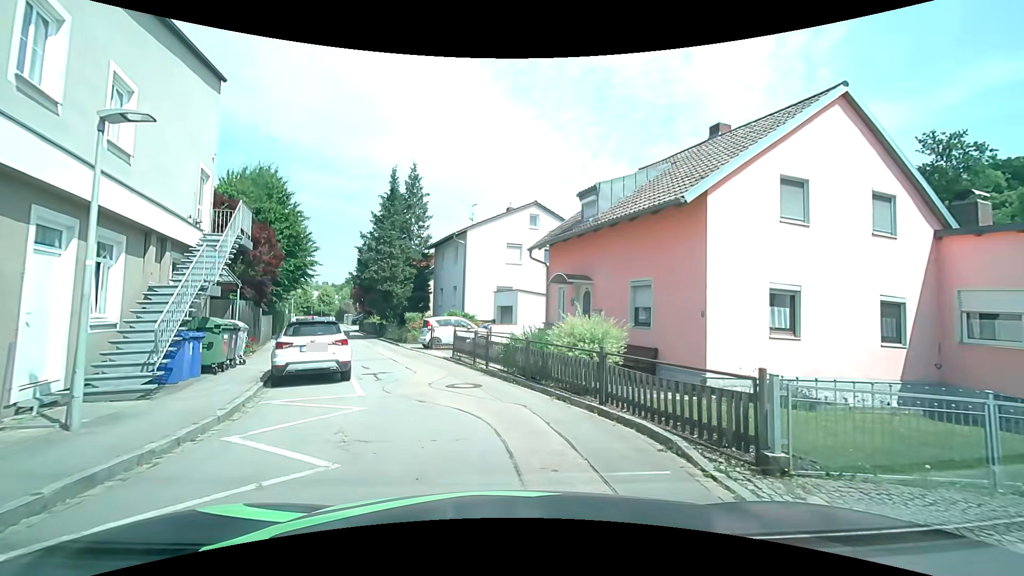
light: Day
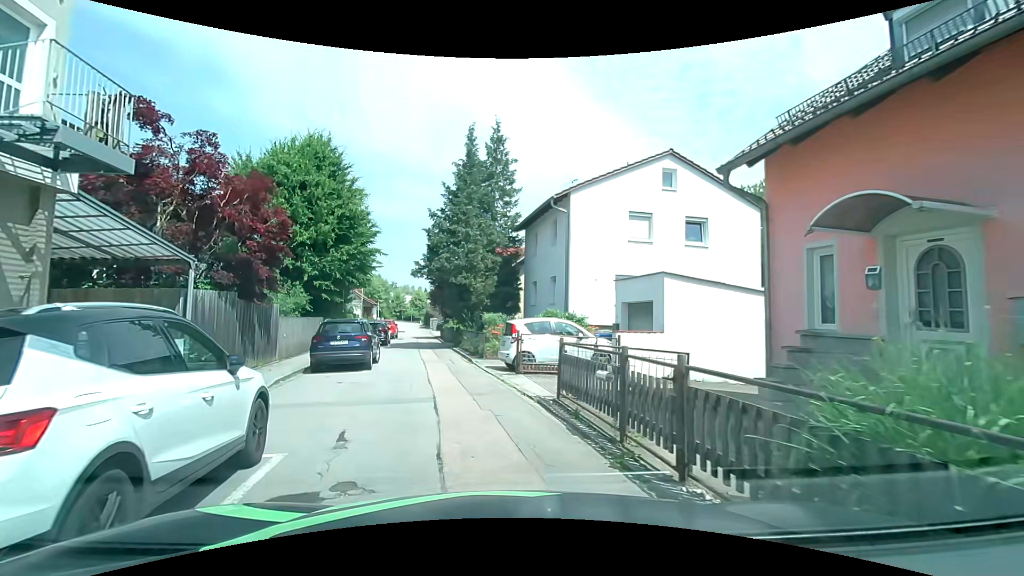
(-1.0, +10.0) m; -12°
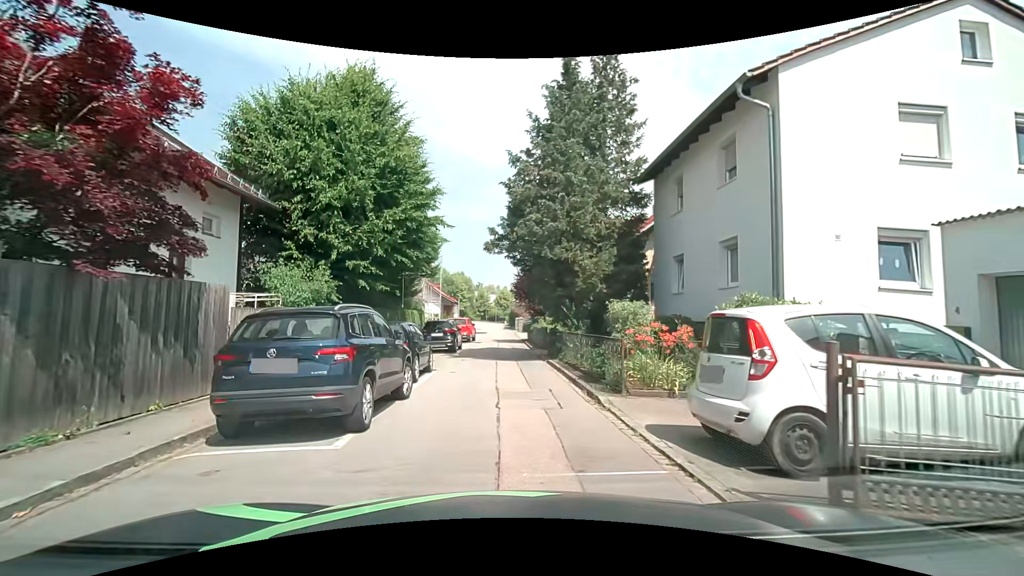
(-1.1, +9.8) m; -10°
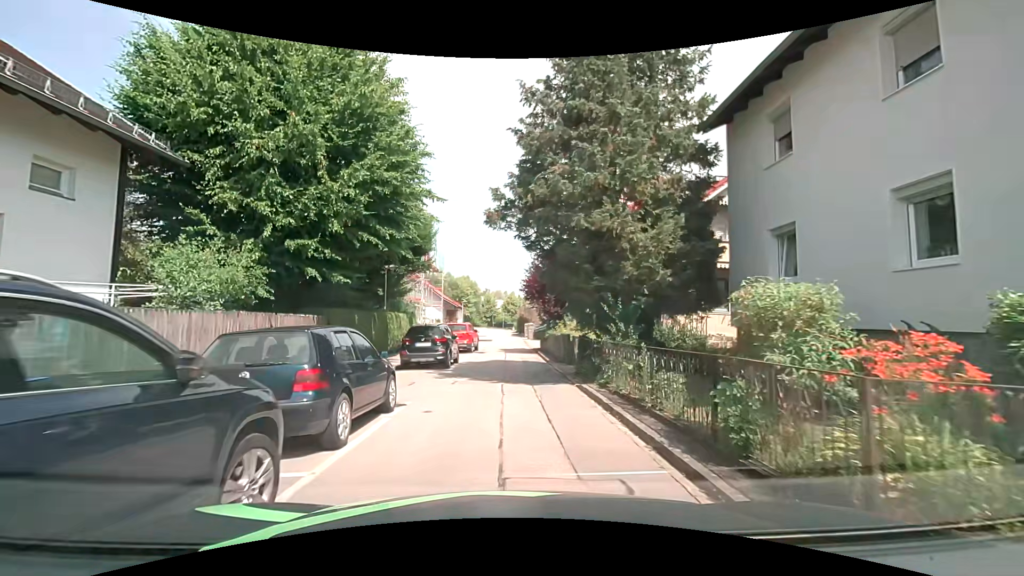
(-0.1, +5.9) m; -2°
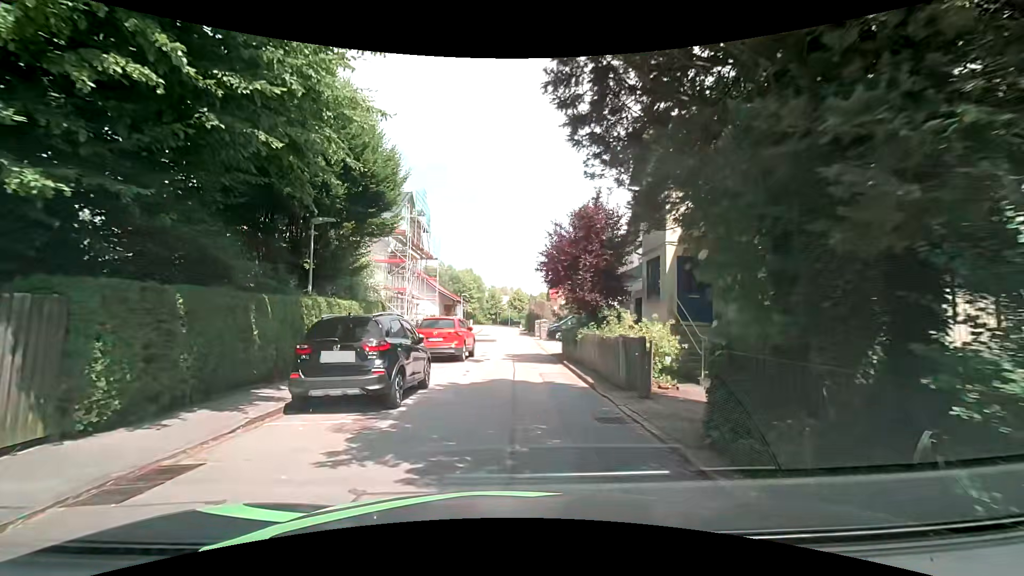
(0.0, +9.2) m; 0°
